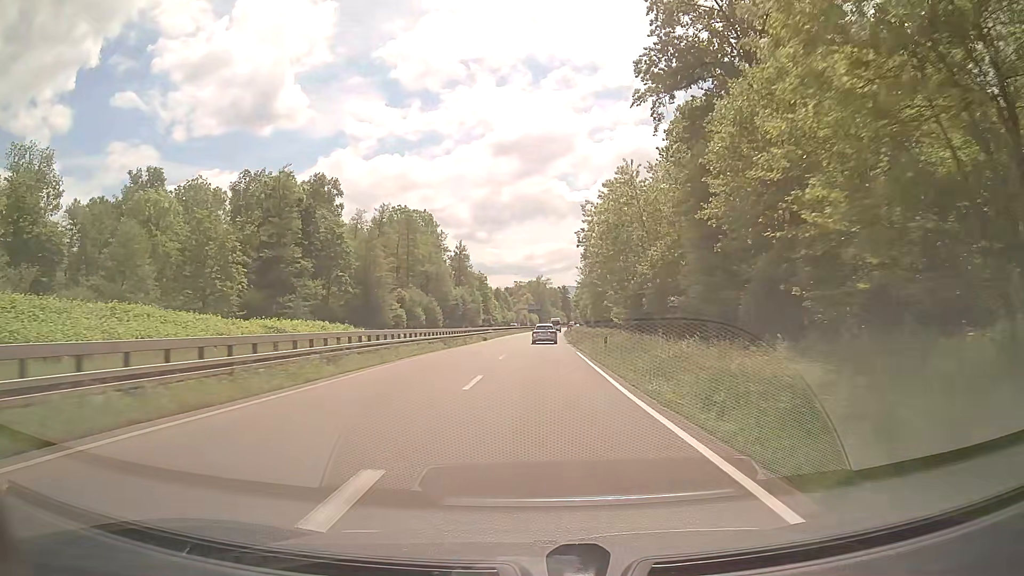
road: trunk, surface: asphalt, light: Day
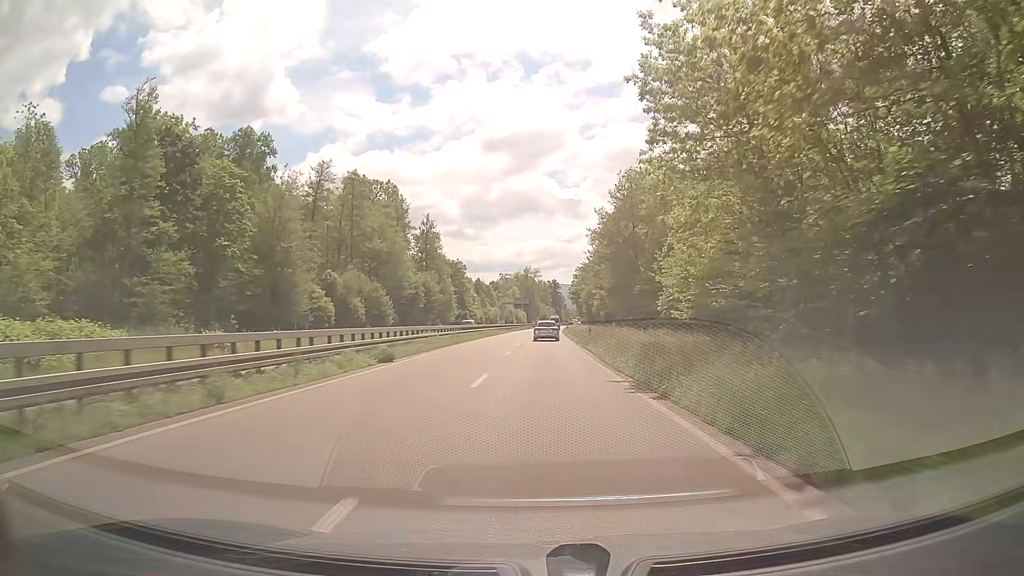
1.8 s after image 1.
(+0.2, +37.9) m; 0°
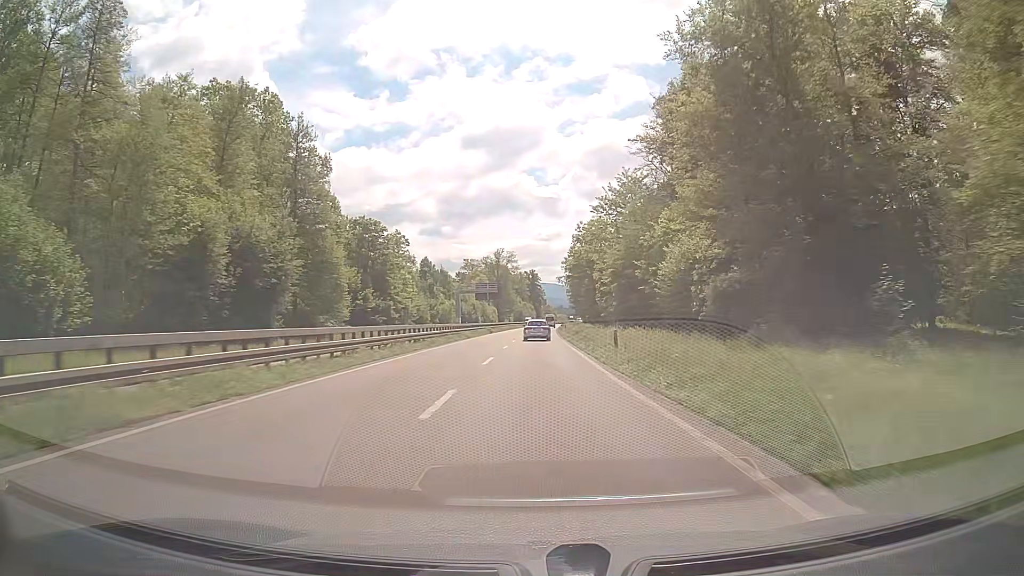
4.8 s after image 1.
(+1.7, +67.4) m; +2°
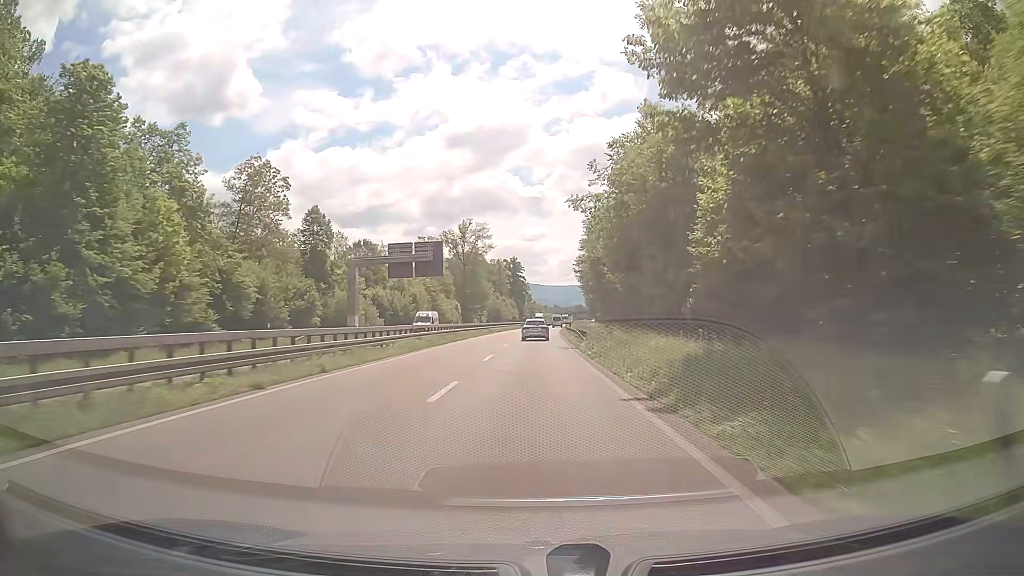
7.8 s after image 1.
(+1.5, +69.9) m; +2°
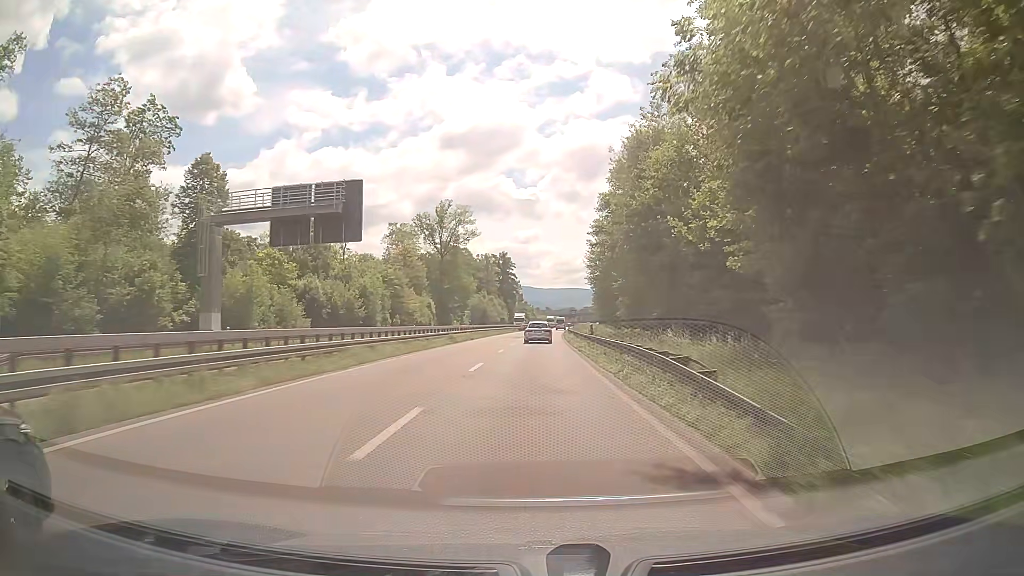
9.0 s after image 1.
(0.0, +28.6) m; 0°
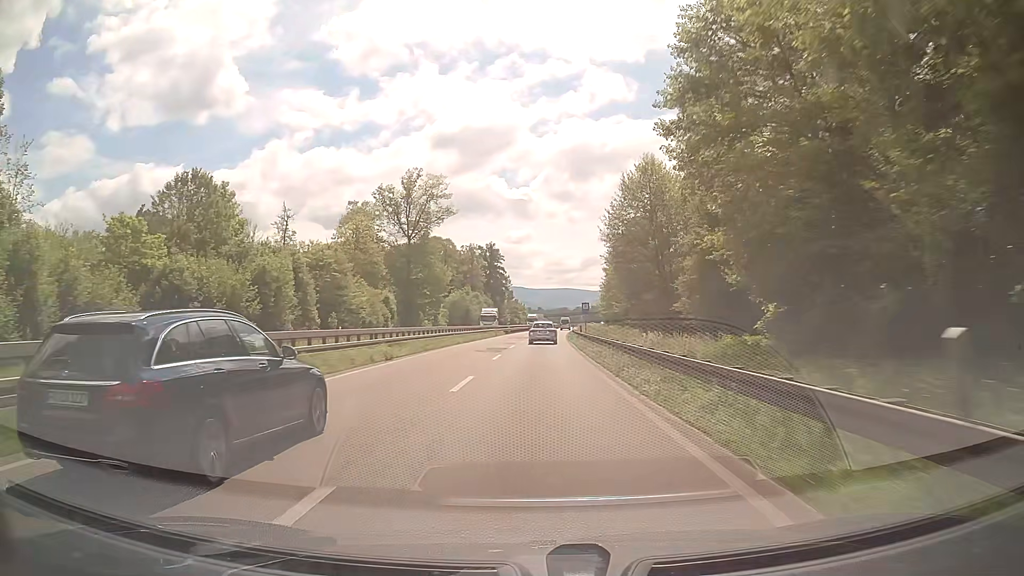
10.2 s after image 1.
(+0.2, +29.2) m; +1°
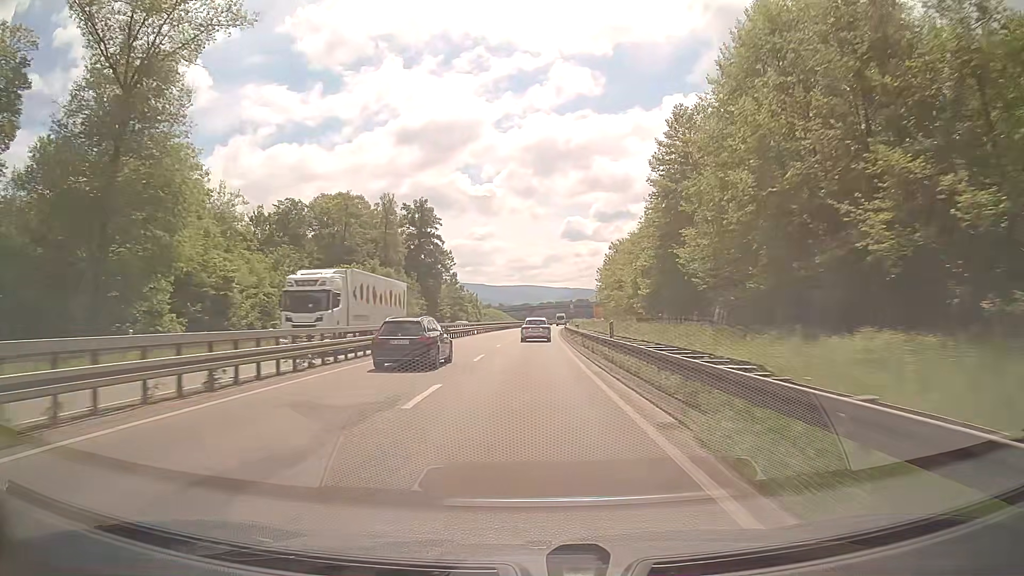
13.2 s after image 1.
(+2.3, +75.2) m; +3°
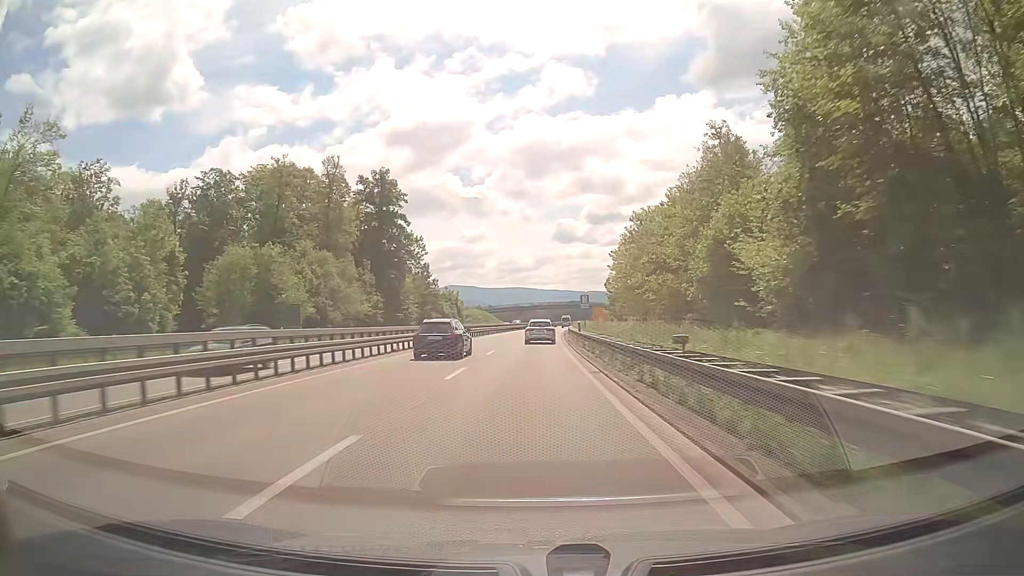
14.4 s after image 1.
(+0.2, +30.7) m; +1°
(0, +10) (0, +20) (0, +30) (0, +40) (+1, +50) (+1, +60) (+2, +70) (+2, +80) (+3, +90) (+3, +100) m
